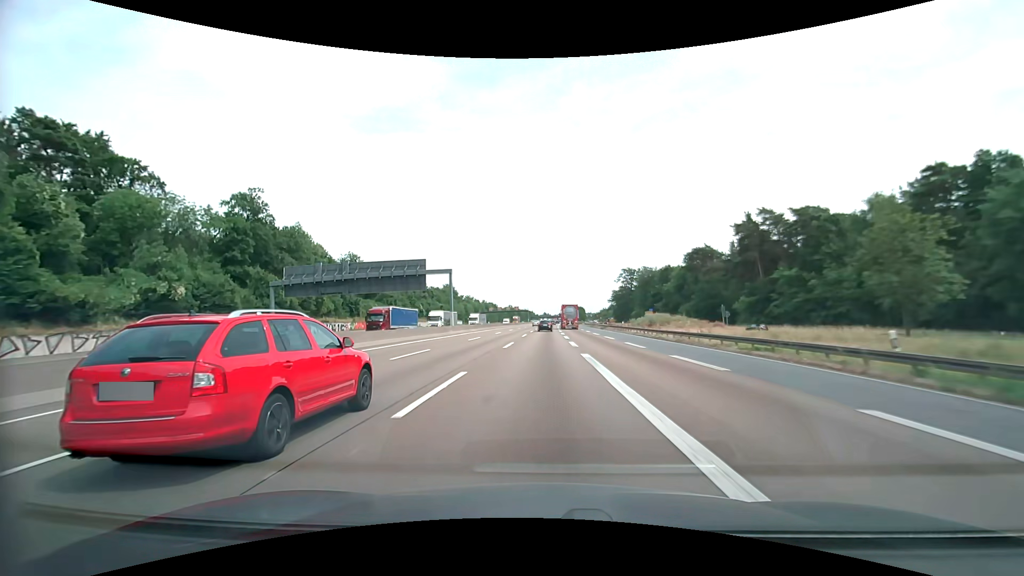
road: motorway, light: Day
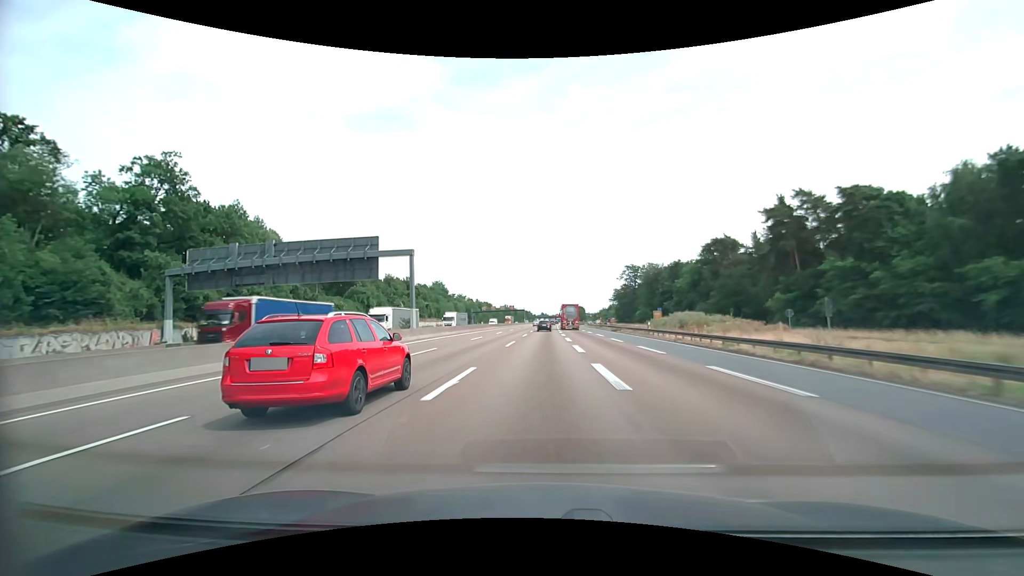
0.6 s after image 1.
(+0.1, +16.5) m; 0°
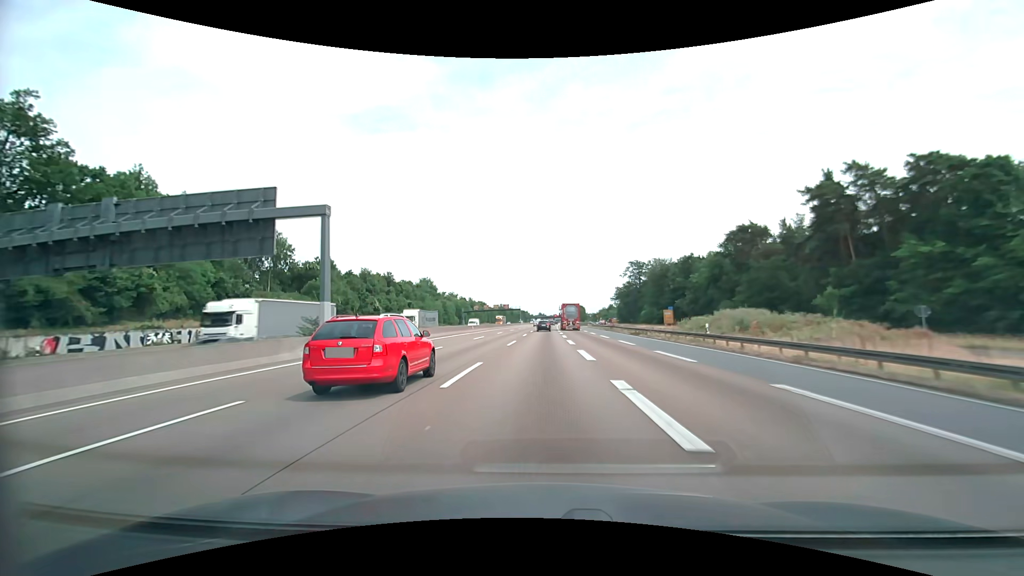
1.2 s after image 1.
(0.0, +16.5) m; 0°
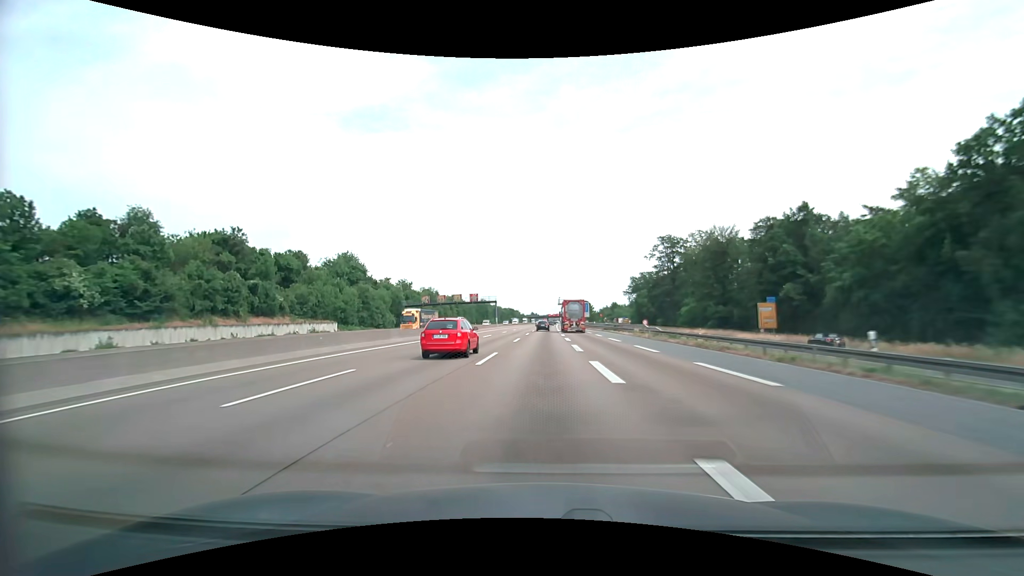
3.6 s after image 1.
(+0.6, +66.2) m; +1°
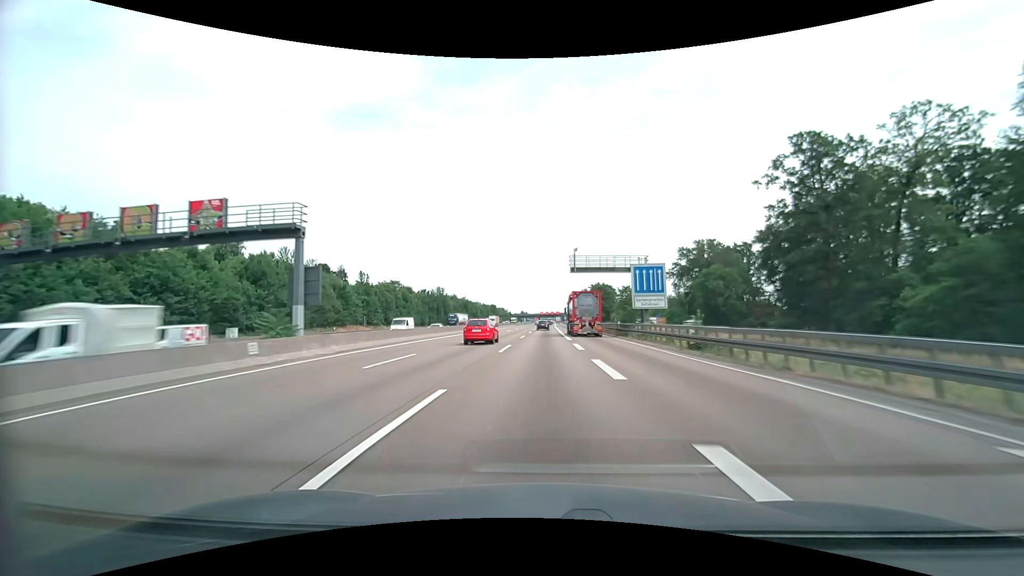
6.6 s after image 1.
(+0.6, +83.3) m; +1°
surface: asphalt
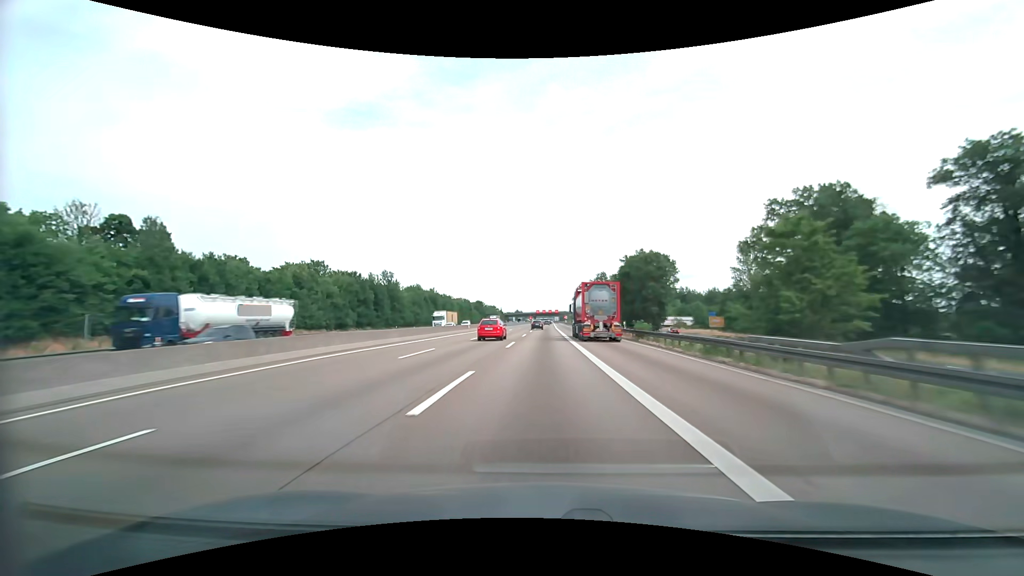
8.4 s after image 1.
(+0.4, +50.1) m; +1°
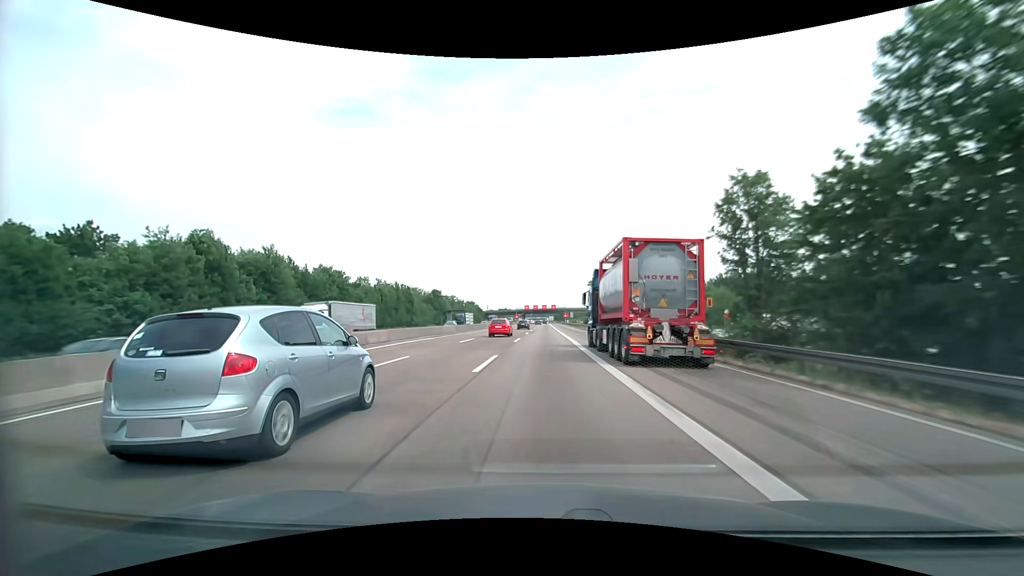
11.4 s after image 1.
(+0.3, +83.9) m; +1°
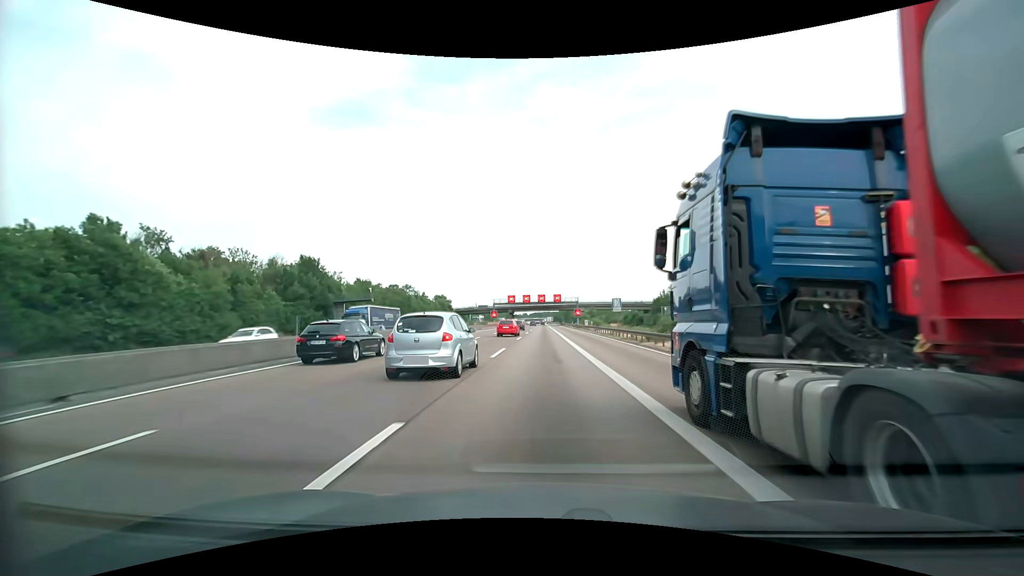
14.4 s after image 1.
(+0.3, +84.2) m; 0°
(0, +10) (0, +20) (0, +30) (0, +40) (0, +50) (0, +60) (0, +70) (0, +80) (0, +90) (0, +100) m
